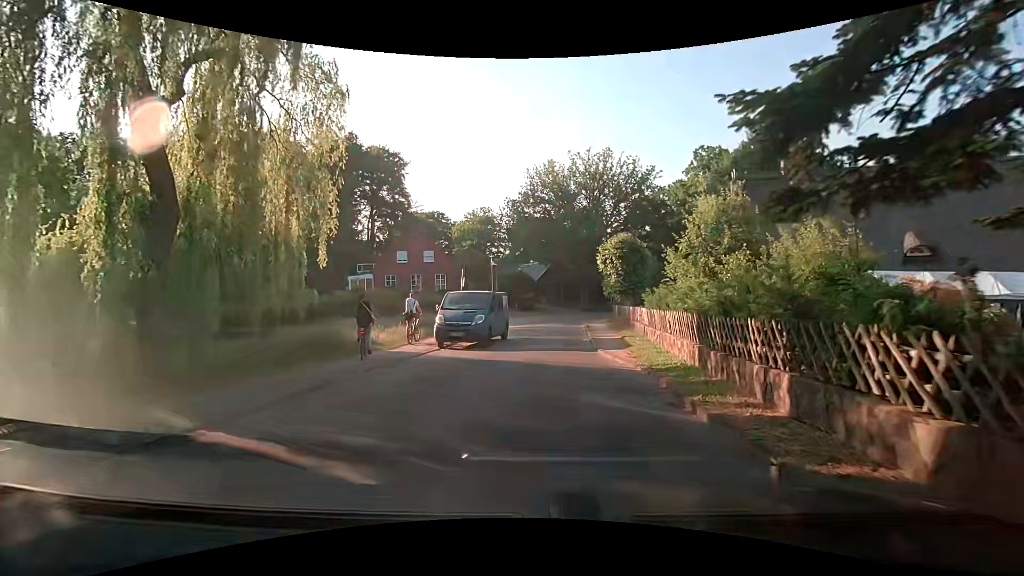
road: residential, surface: asphalt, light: Day
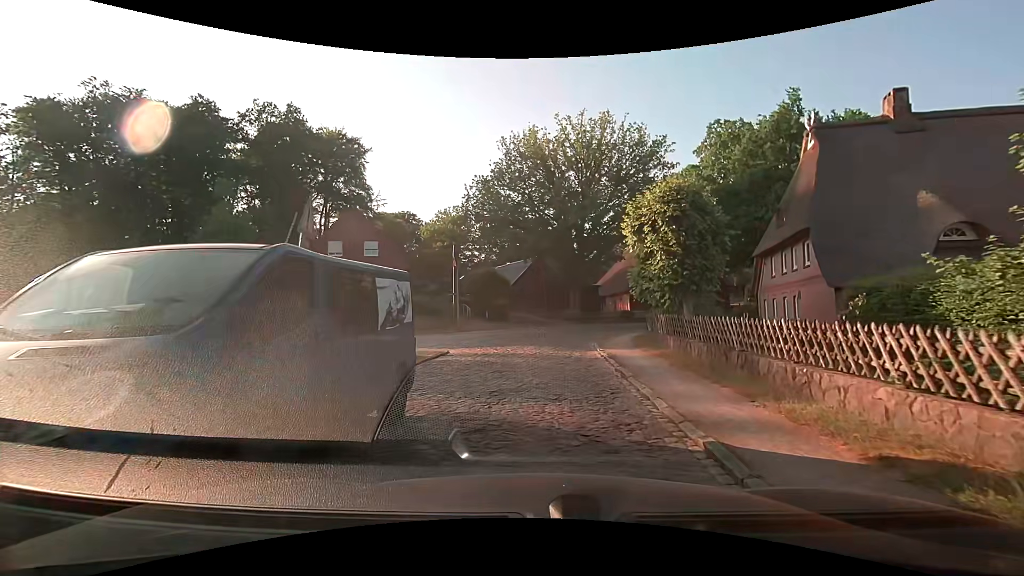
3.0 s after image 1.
(+0.1, +14.2) m; +2°
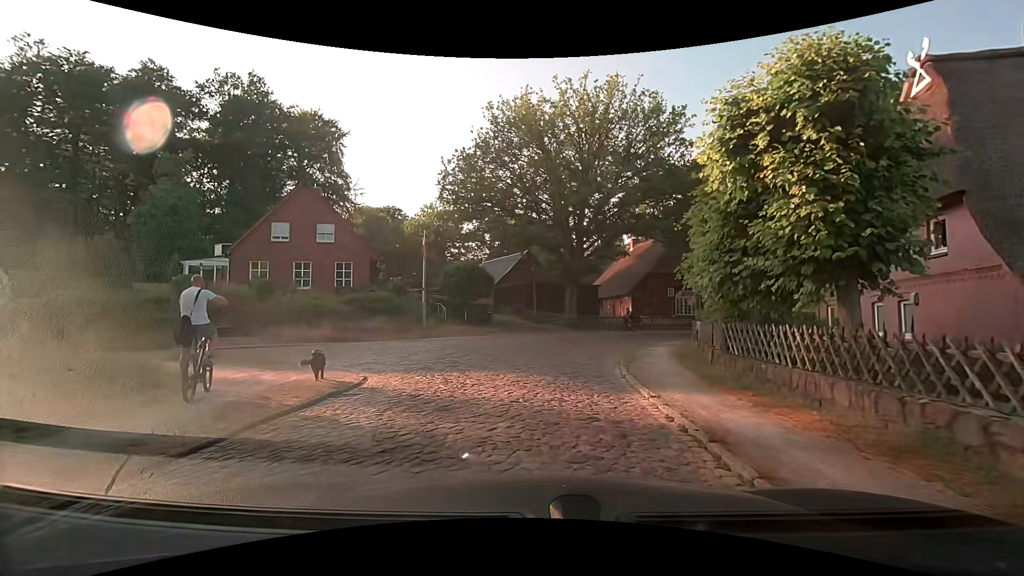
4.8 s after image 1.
(+0.1, +8.0) m; +1°
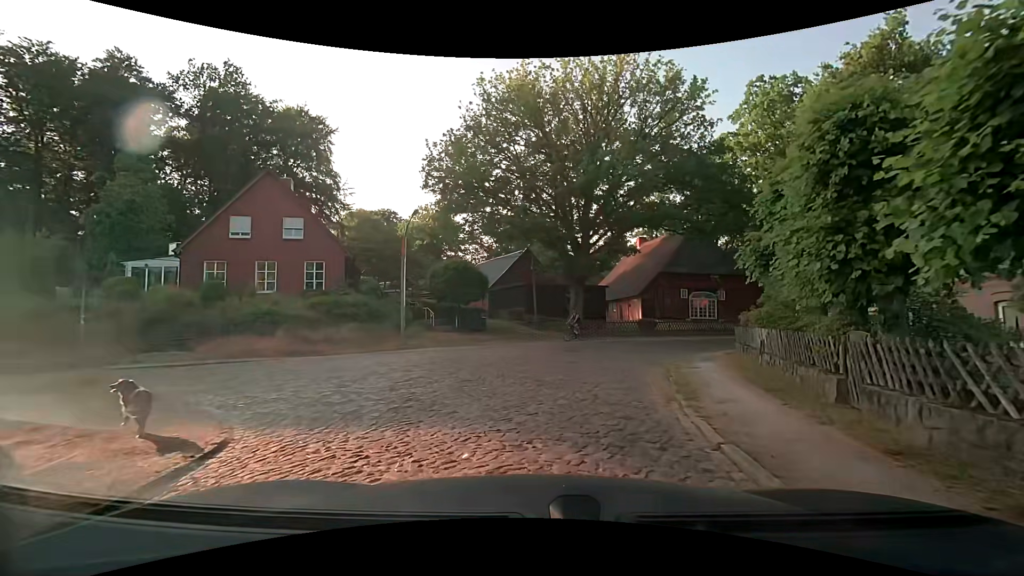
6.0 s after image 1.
(0.0, +5.1) m; +2°
